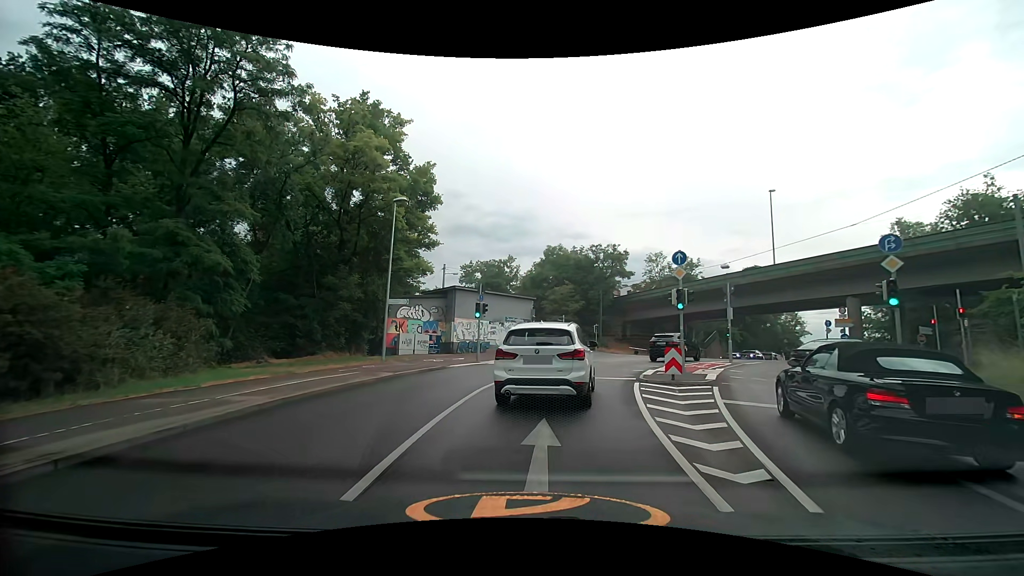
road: secondary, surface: asphalt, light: Day
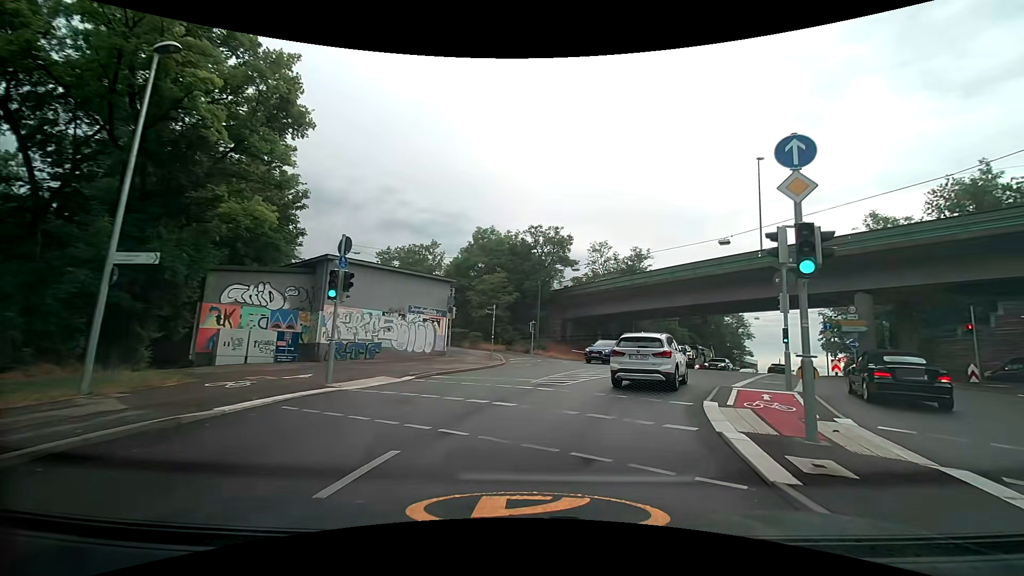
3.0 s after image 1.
(+0.7, +13.3) m; +9°
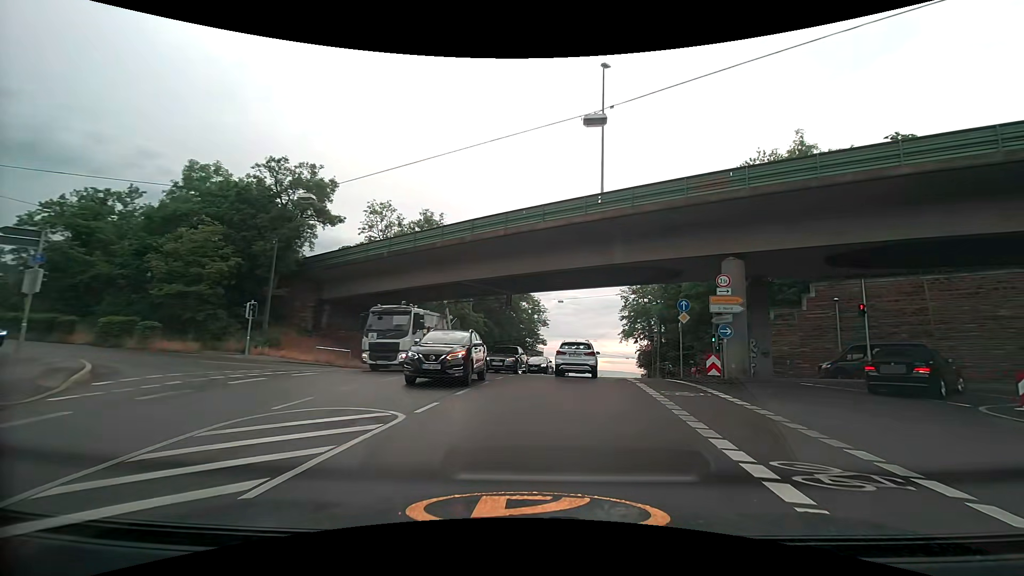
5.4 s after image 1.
(+3.4, +16.2) m; +23°
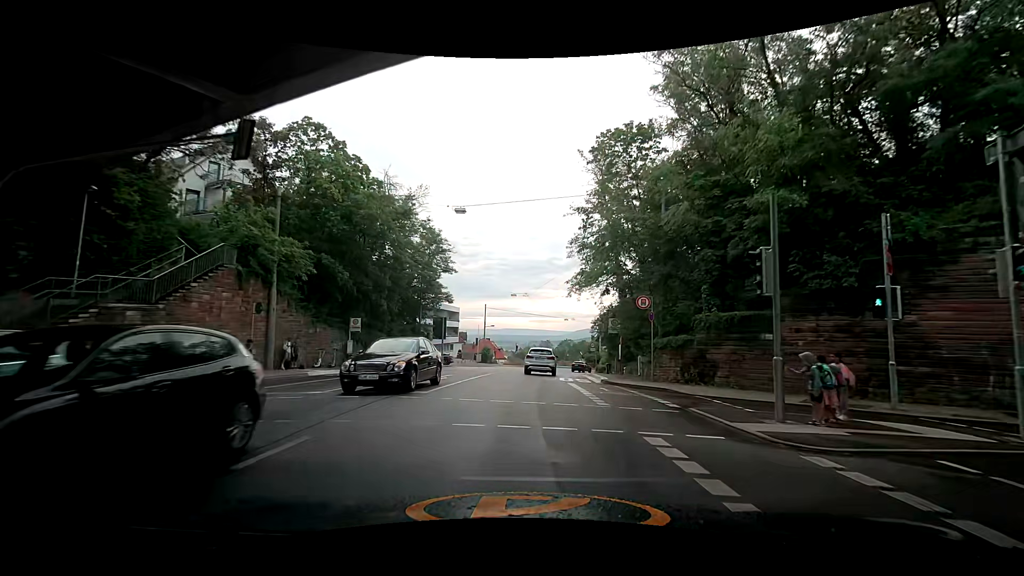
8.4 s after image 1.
(+3.1, +27.4) m; +7°
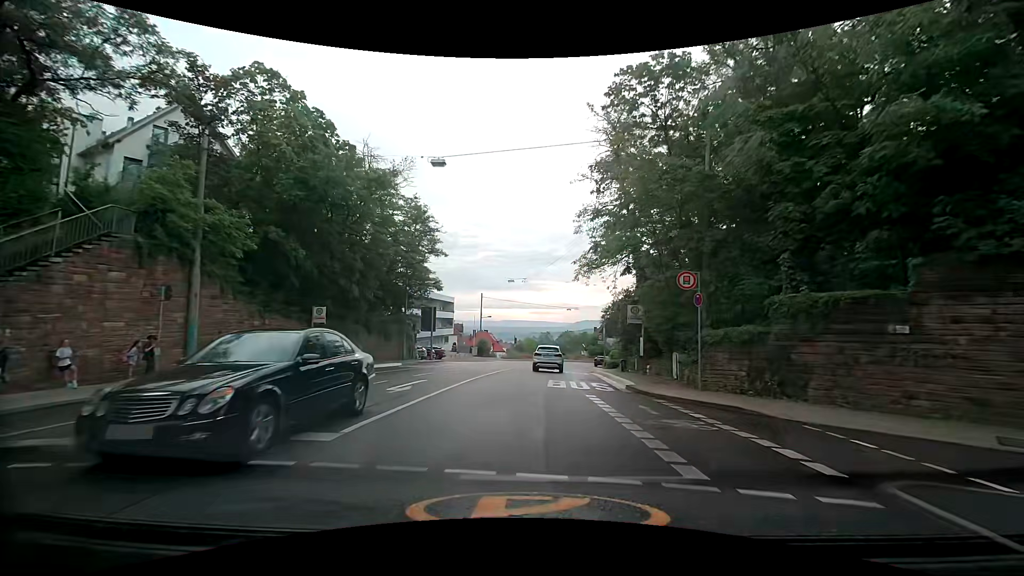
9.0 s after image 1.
(+0.1, +6.1) m; +1°
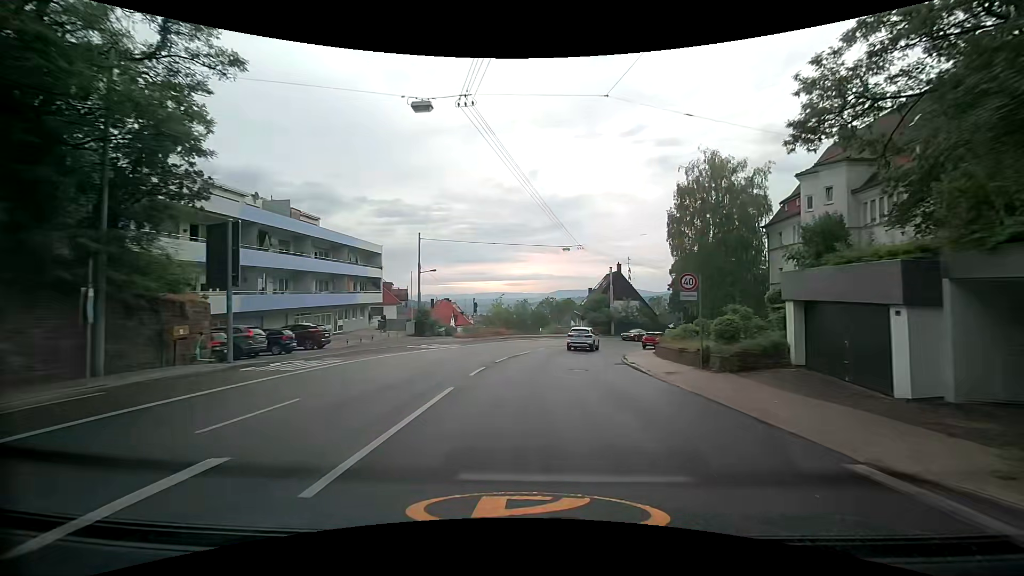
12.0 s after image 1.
(+0.8, +31.3) m; +2°
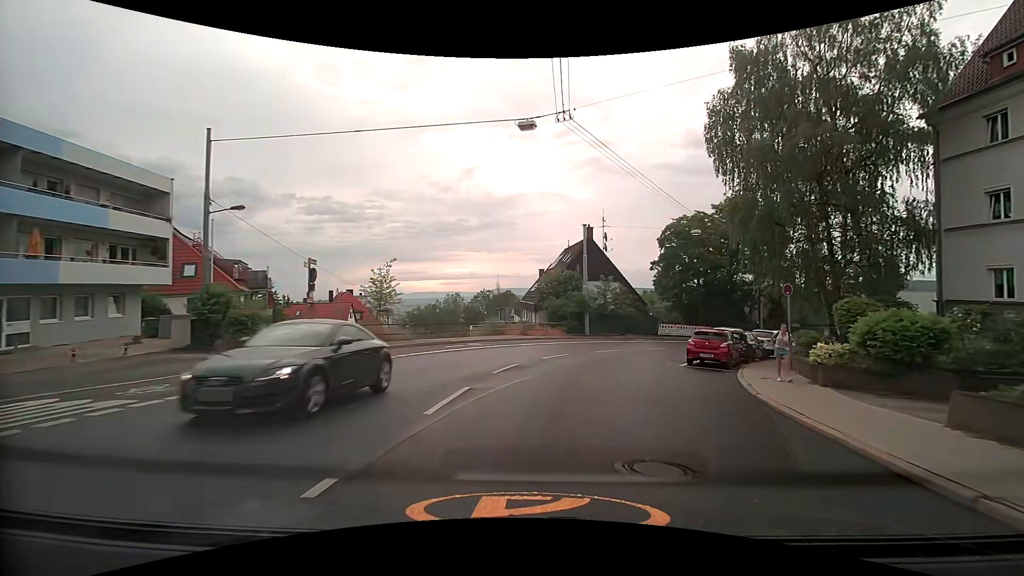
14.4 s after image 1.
(+1.3, +24.8) m; +9°
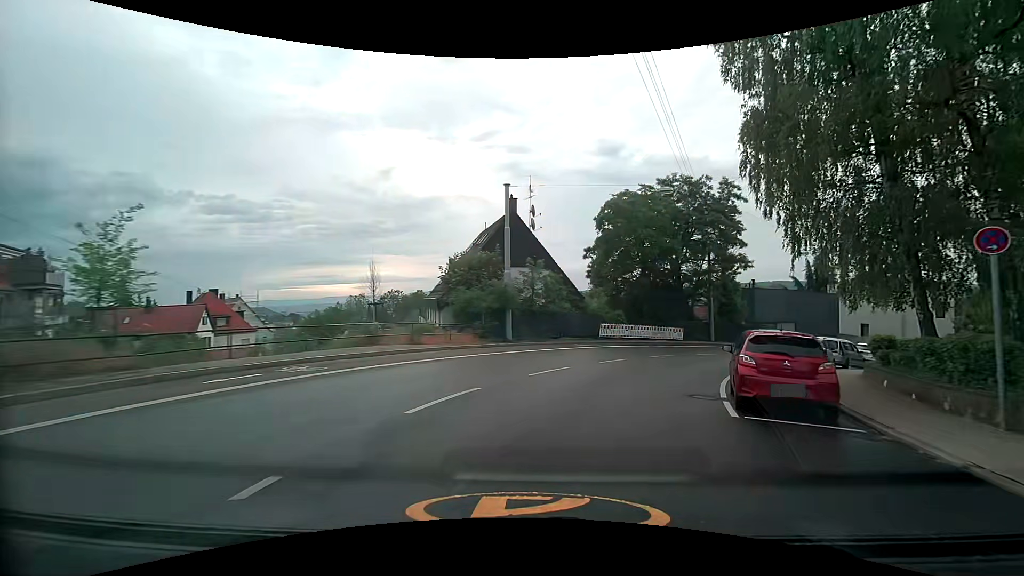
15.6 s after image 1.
(+0.8, +11.7) m; +9°
(+1, +10) (+4, +19) (+10, +28) (+17, +35) (+25, +40) (+34, +44) (+44, +46) (+54, +48) (+64, +50) (+74, +52) m
